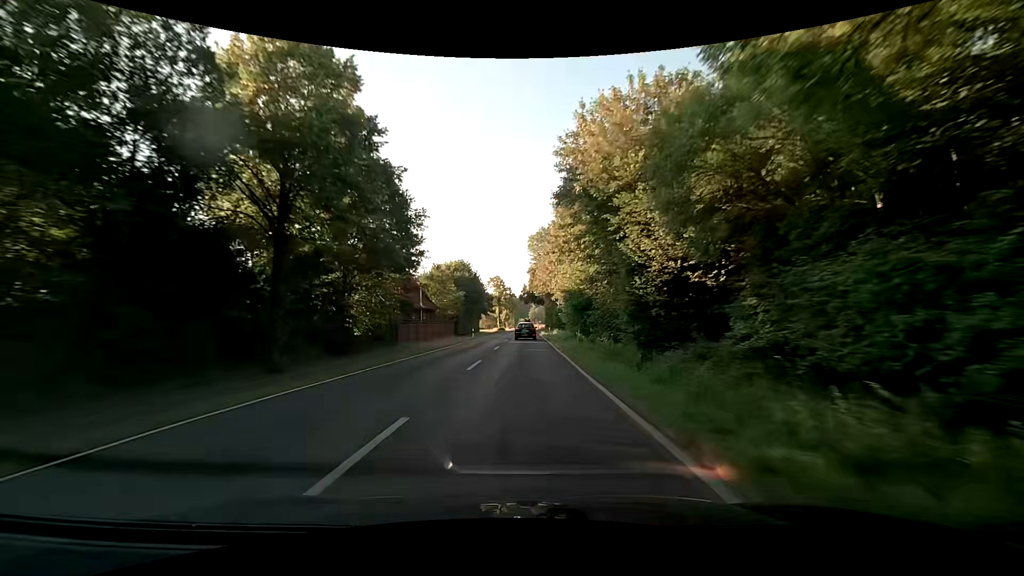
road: secondary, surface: asphalt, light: Day
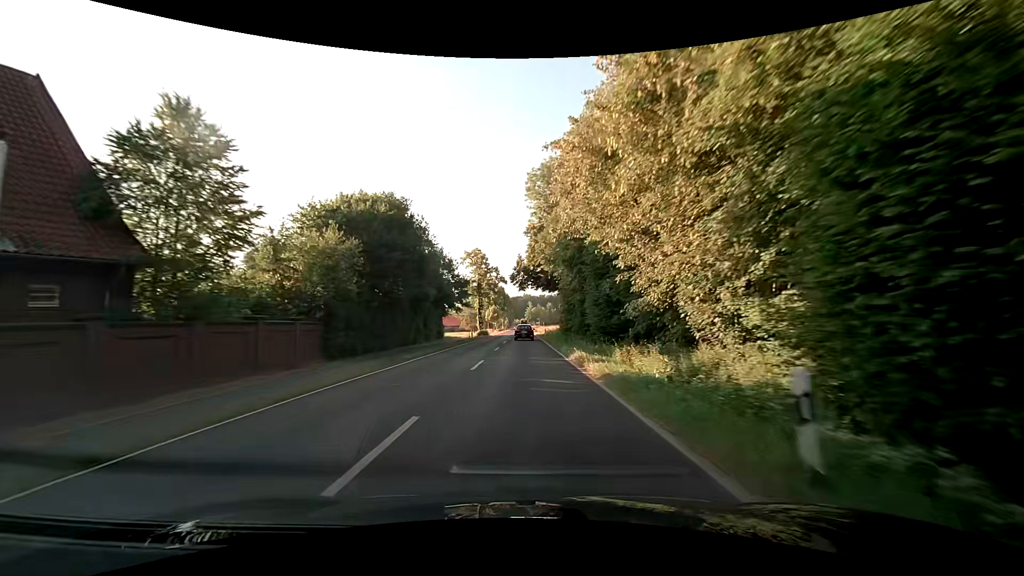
(+0.3, +47.3) m; +1°
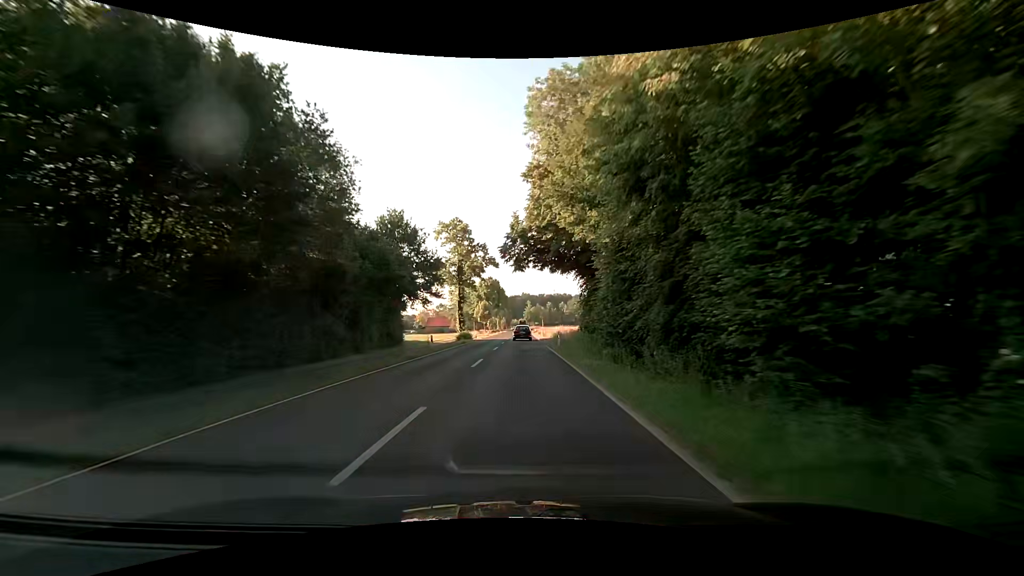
(0.0, +23.1) m; 0°
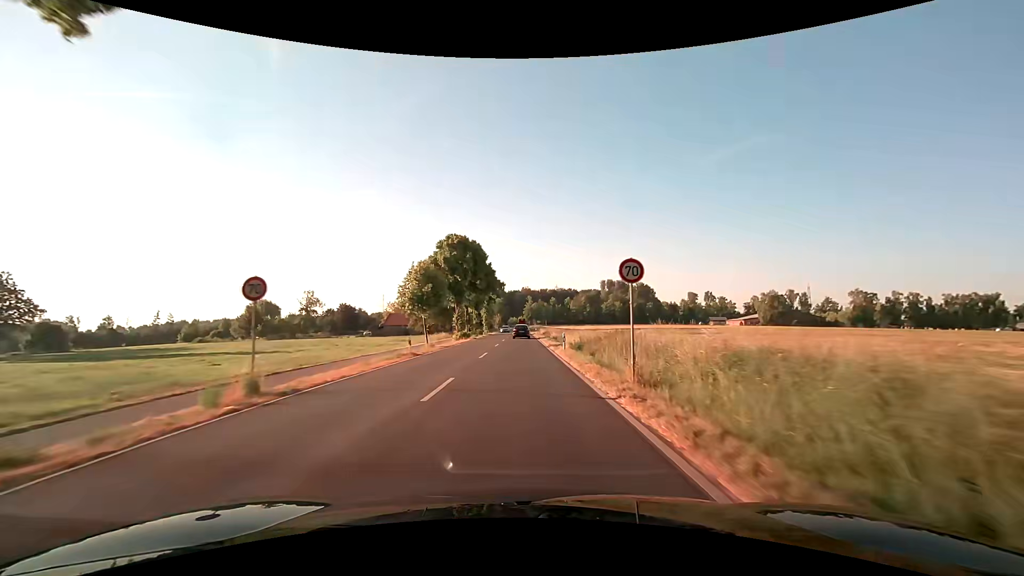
(+0.1, +55.3) m; 0°
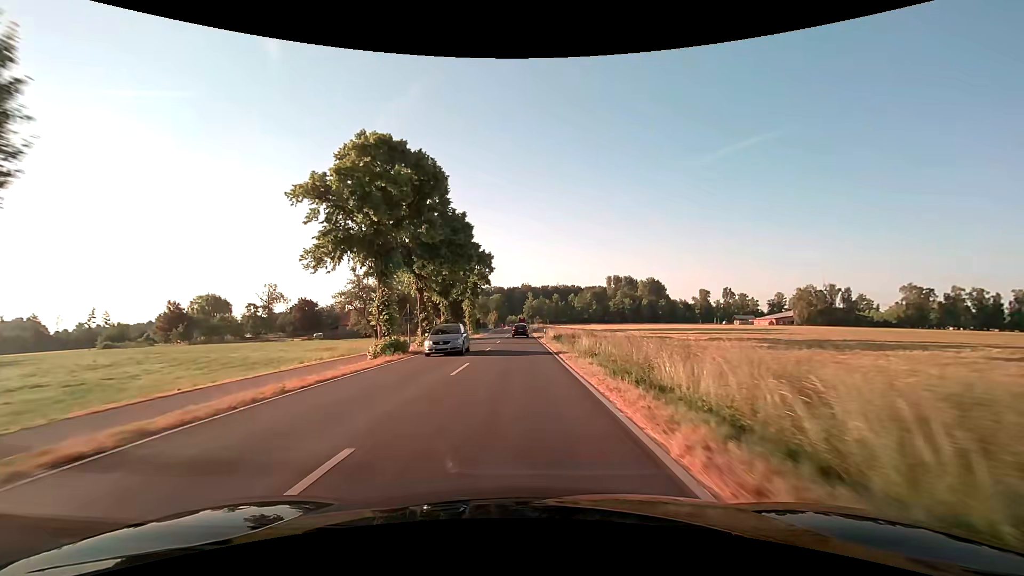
(+0.1, +31.4) m; 0°
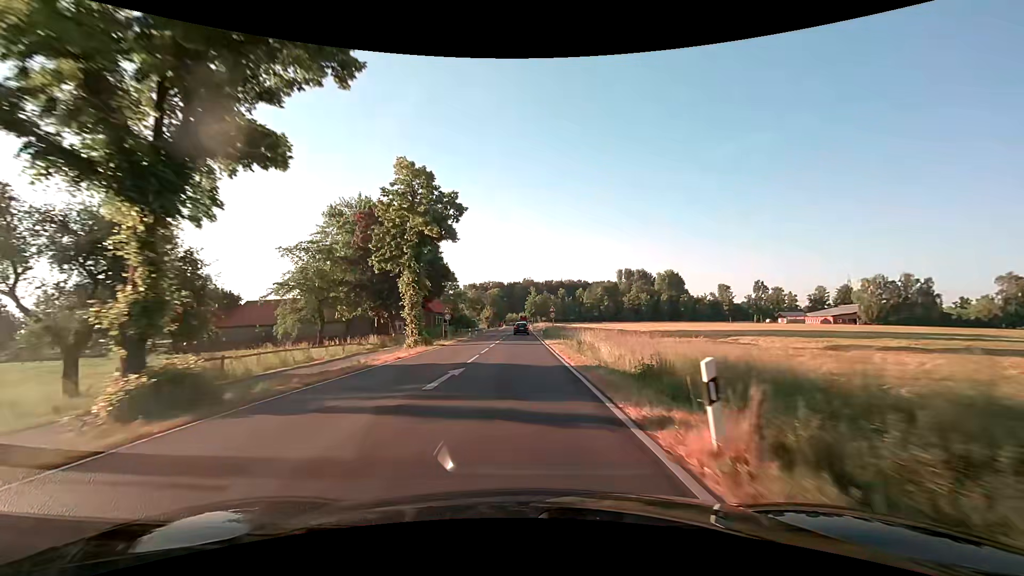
(0.0, +39.2) m; 0°
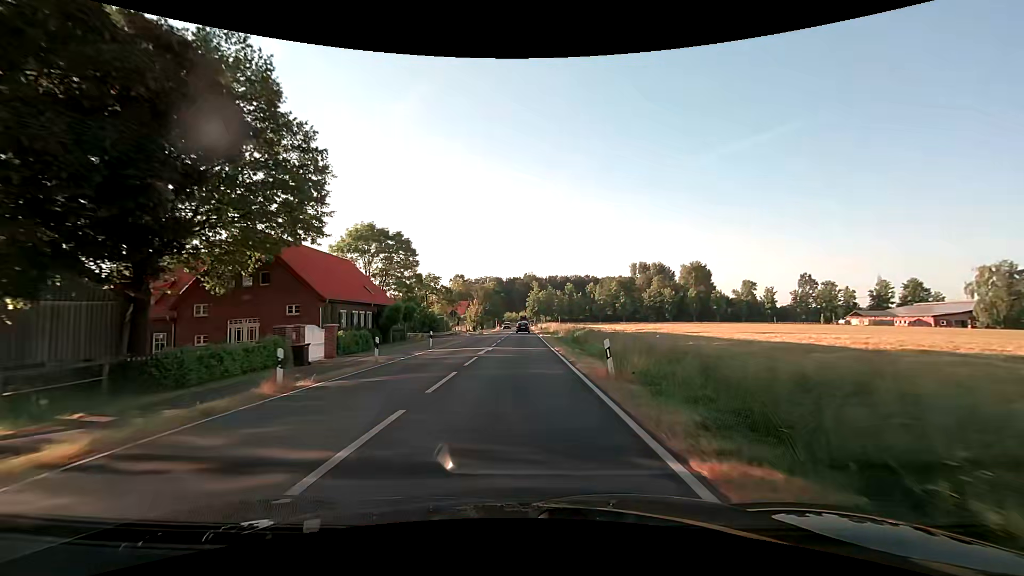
(-0.1, +43.3) m; 0°
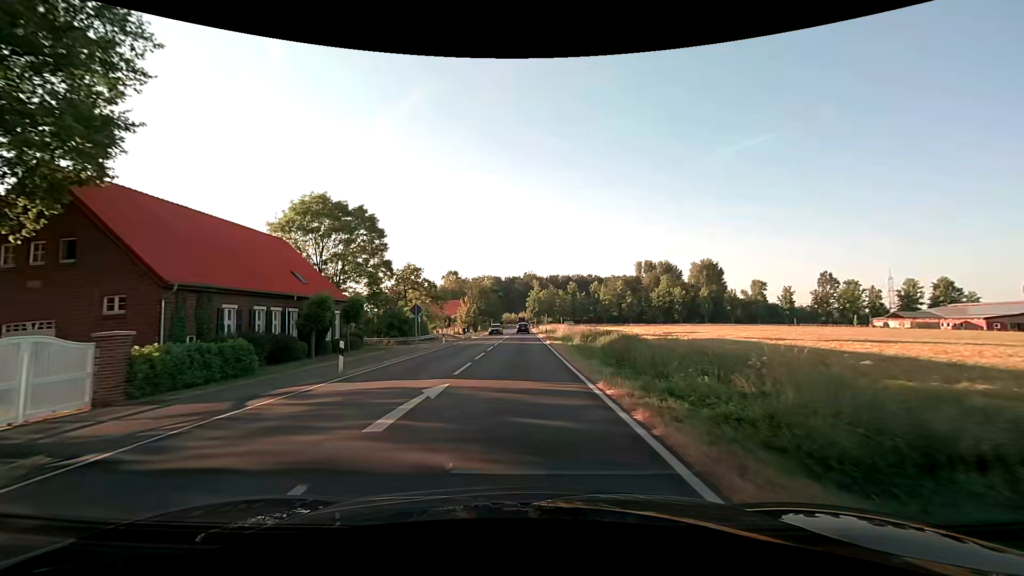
(0.0, +15.4) m; 0°
(0, +10) (0, +20) (0, +30) (0, +40) (0, +50) (0, +60) (0, +70) (0, +80) (0, +90) (0, +100) m
